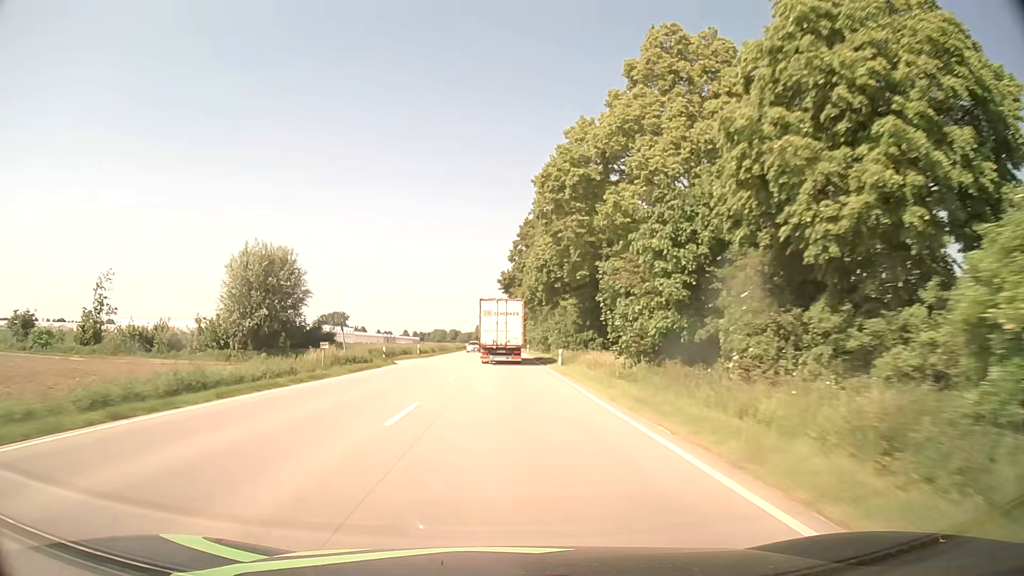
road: primary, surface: asphalt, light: Day
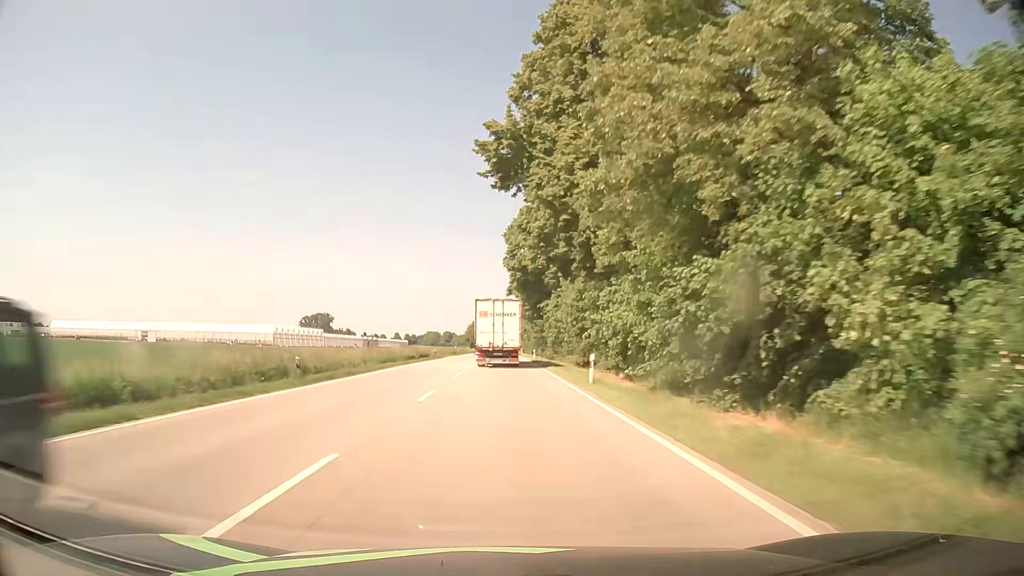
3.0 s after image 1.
(0.0, +66.2) m; 0°
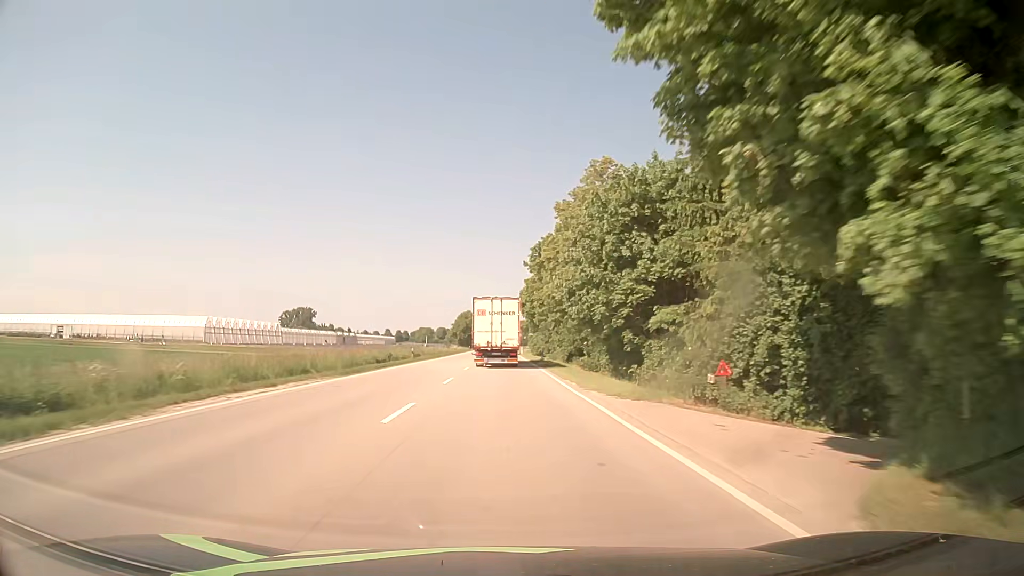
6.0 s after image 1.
(+0.3, +64.7) m; 0°
(0, +10) (0, +20) (0, +30) (0, +40) (0, +50) (0, +60) (0, +70) (0, +80) (0, +90) (0, +100) m
